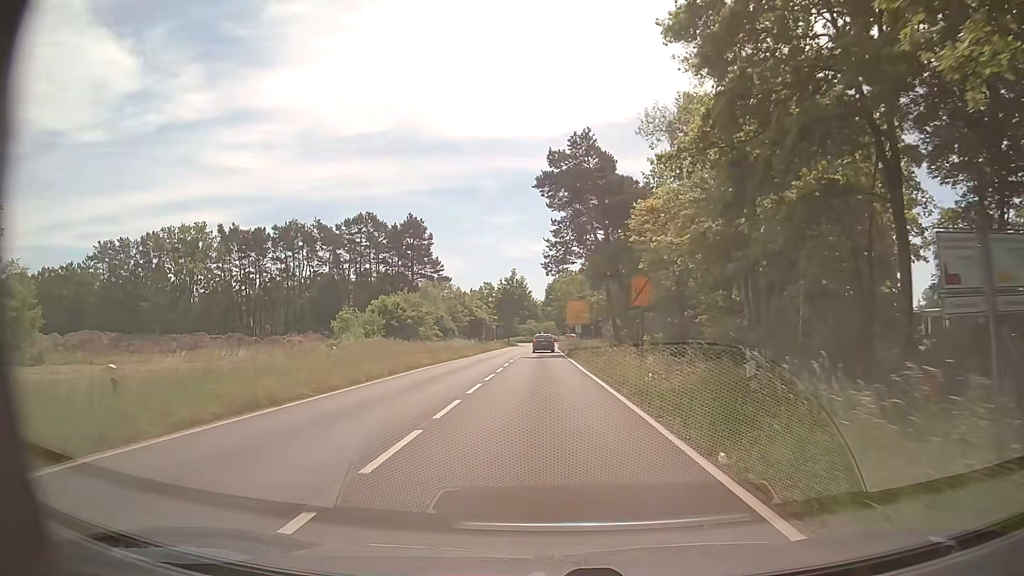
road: tertiary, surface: asphalt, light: Day
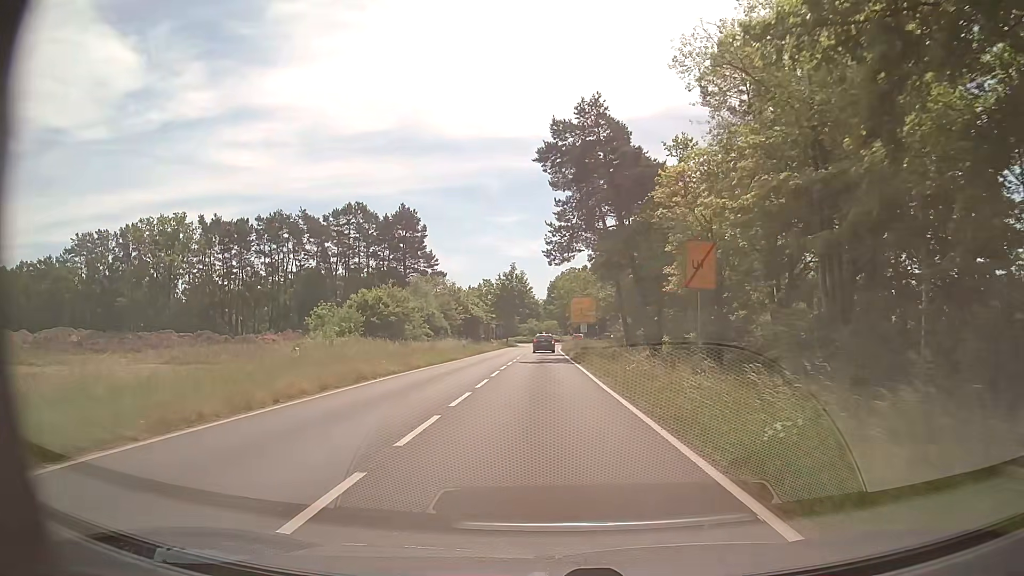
(0.0, +7.5) m; 0°
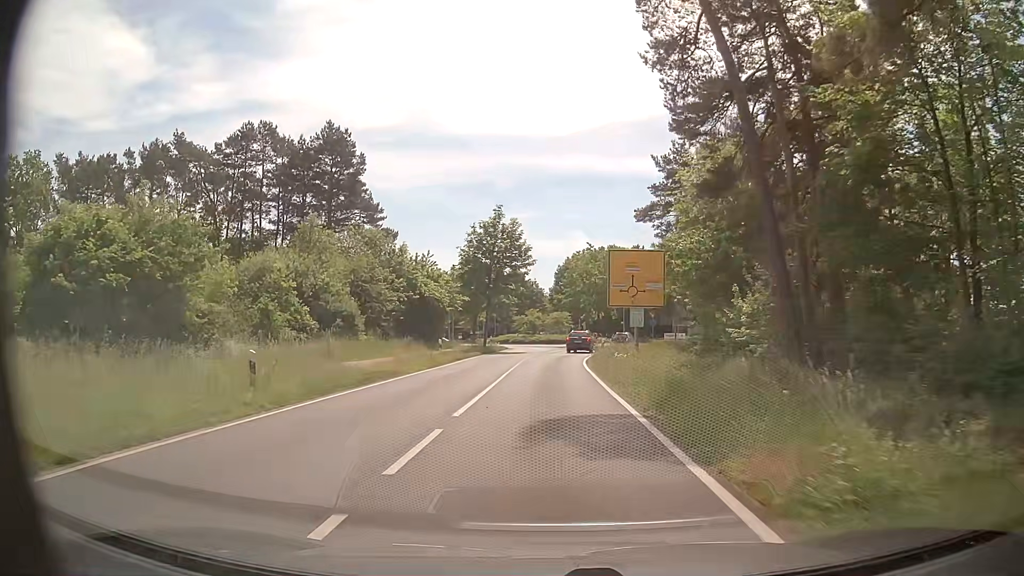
(-0.1, +37.8) m; 0°
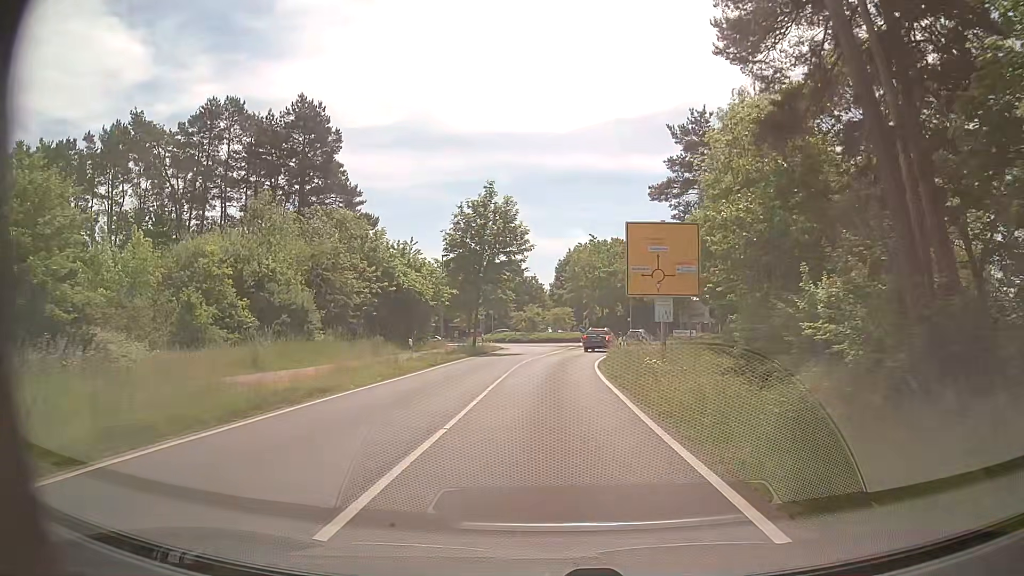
(0.0, +7.4) m; 0°
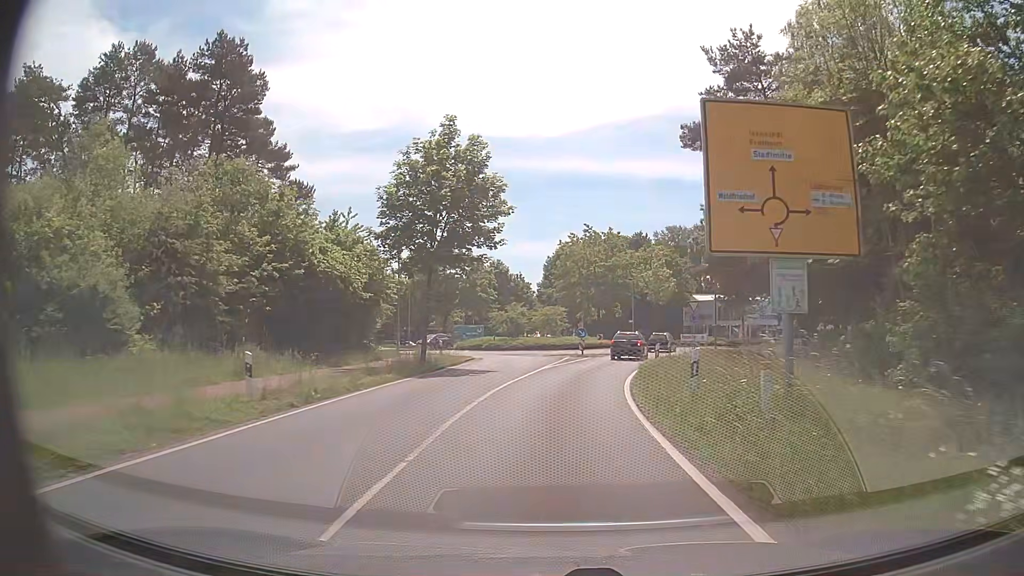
(0.0, +14.0) m; 0°
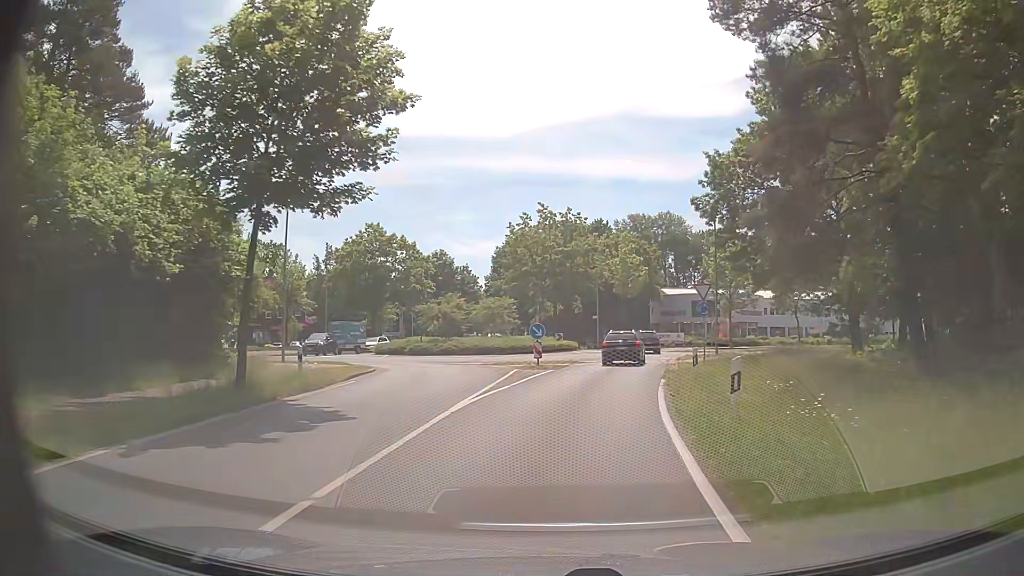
(+0.5, +13.6) m; +4°
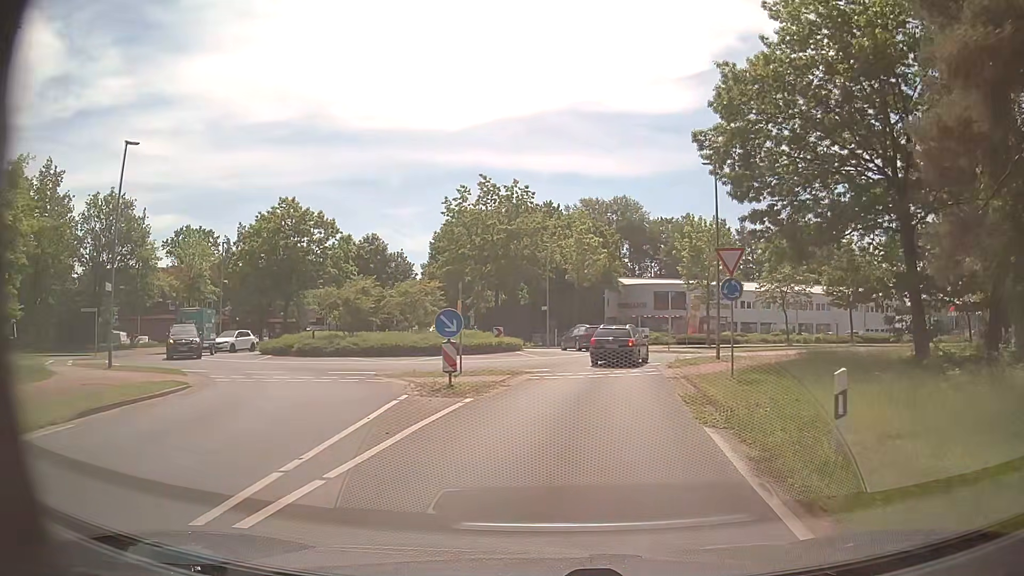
(+0.4, +11.1) m; +4°
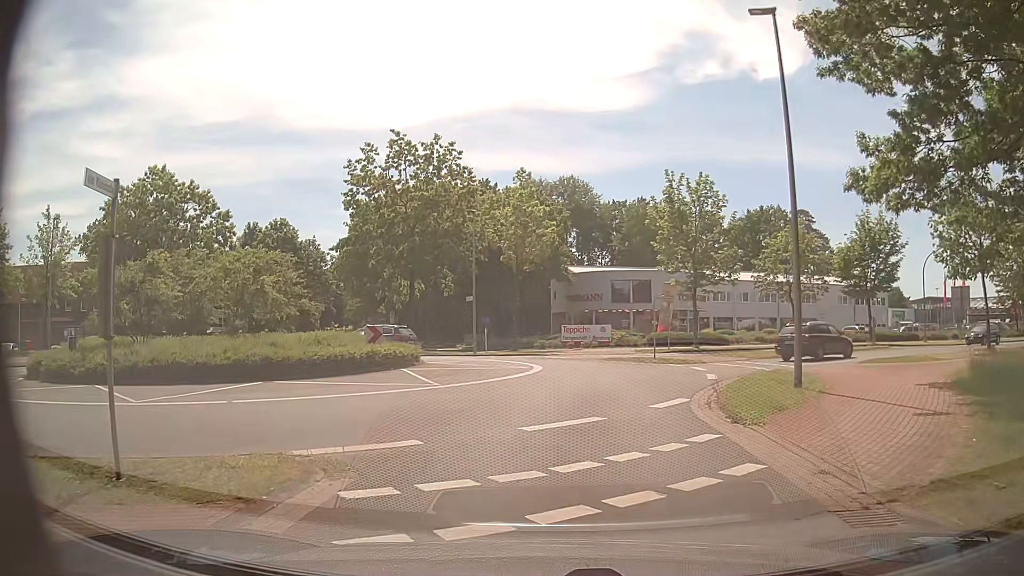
(+0.8, +14.3) m; +6°
(0, +10) (+2, +20) (+9, +27) (+17, +33) (+26, +38) (+35, +42) (+44, +47) (+53, +51) (+62, +55) (+71, +59) m
